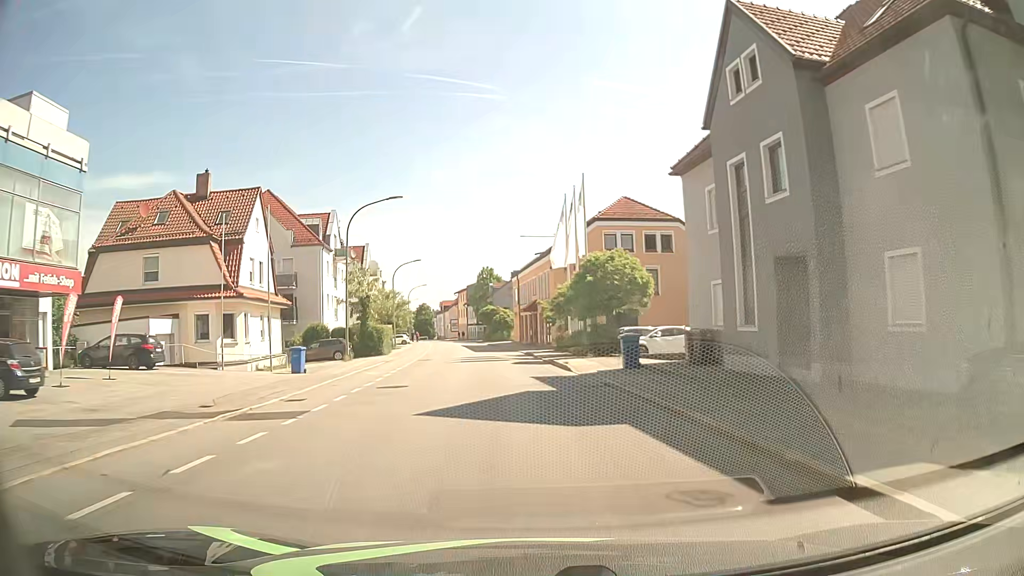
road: tertiary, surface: asphalt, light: Day
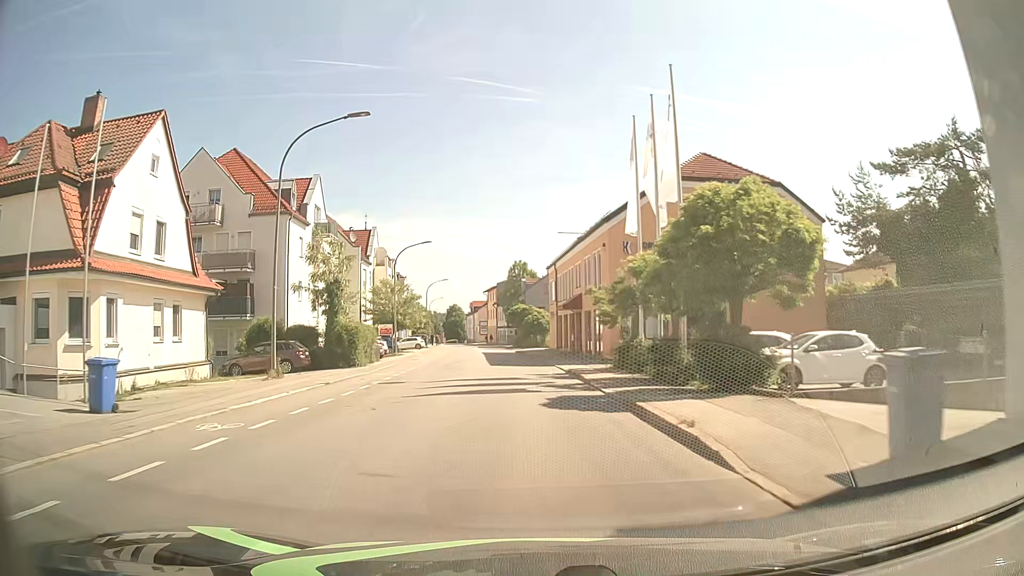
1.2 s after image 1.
(-0.3, +15.1) m; -3°
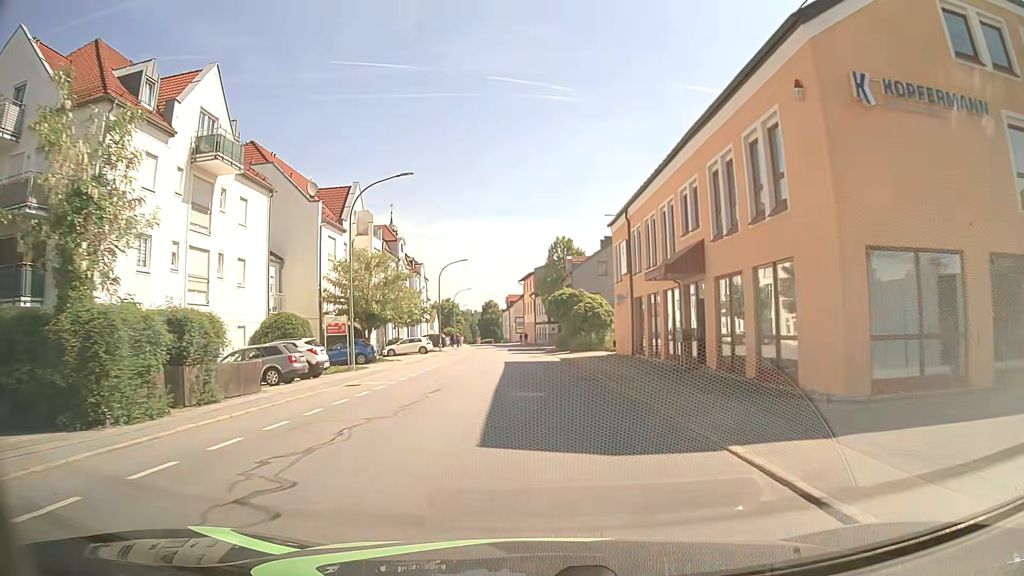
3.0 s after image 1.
(-0.8, +22.3) m; -4°
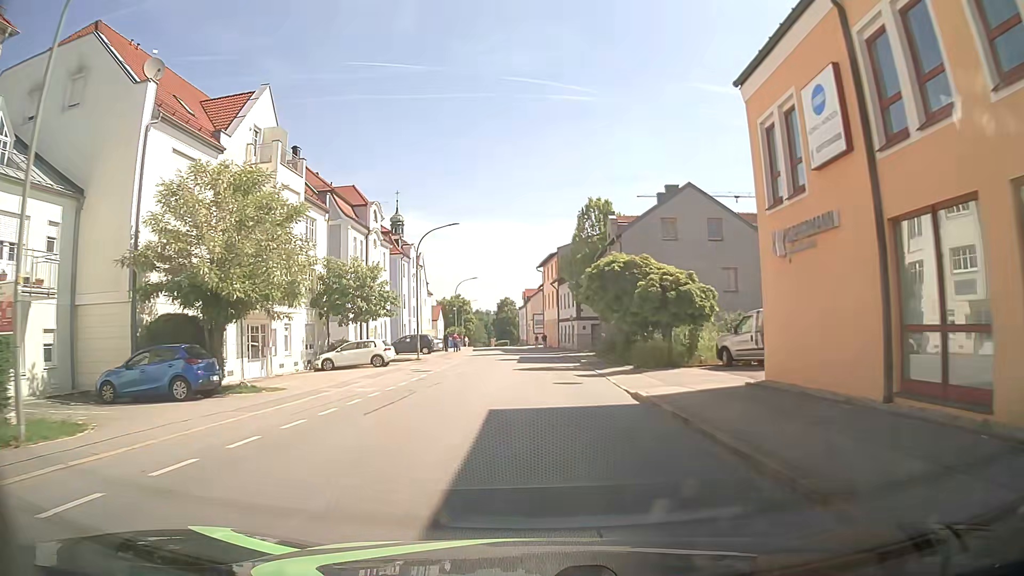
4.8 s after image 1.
(-0.3, +21.9) m; -2°
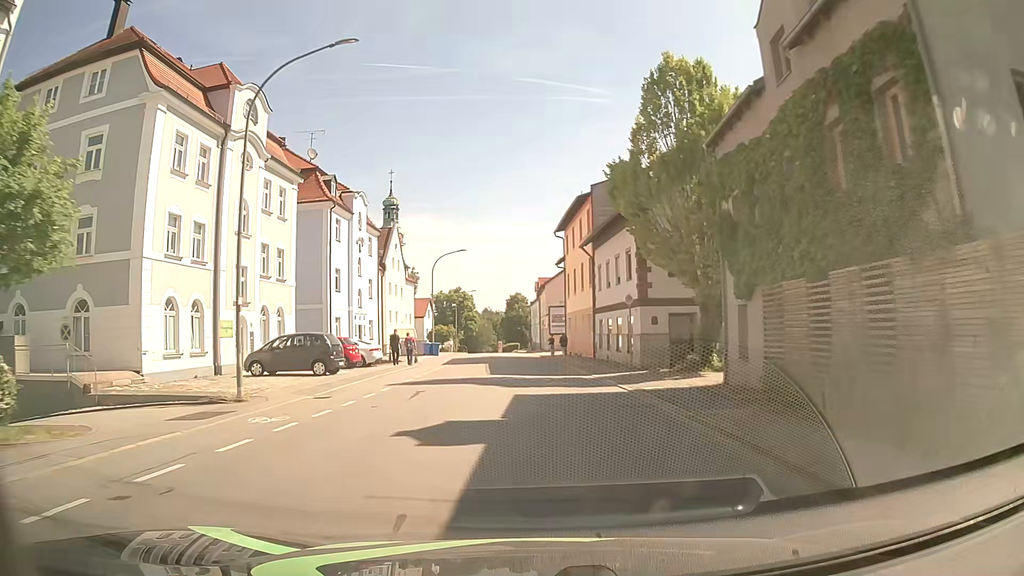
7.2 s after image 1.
(-0.2, +28.7) m; -2°
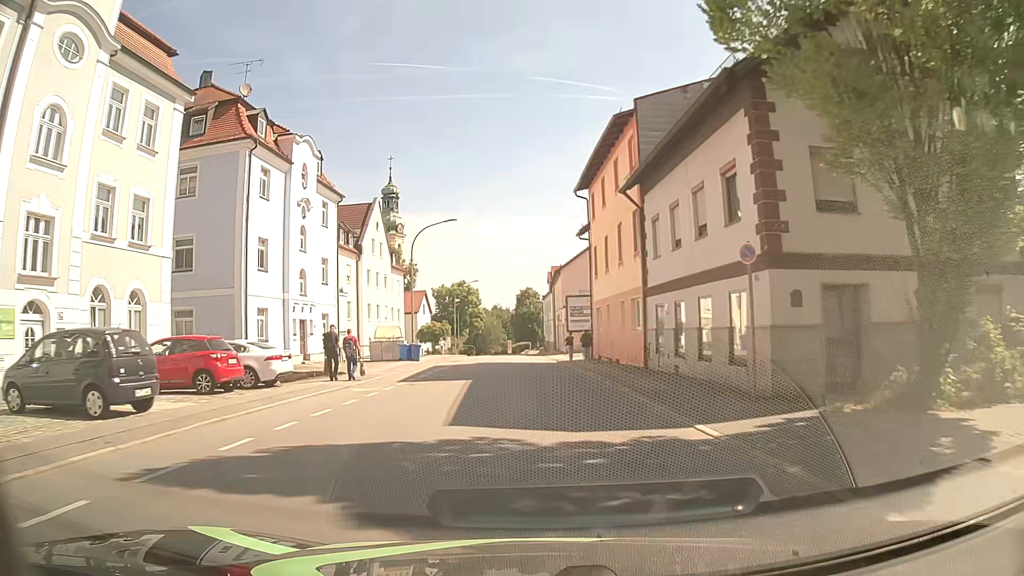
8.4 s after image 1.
(0.0, +14.4) m; -1°
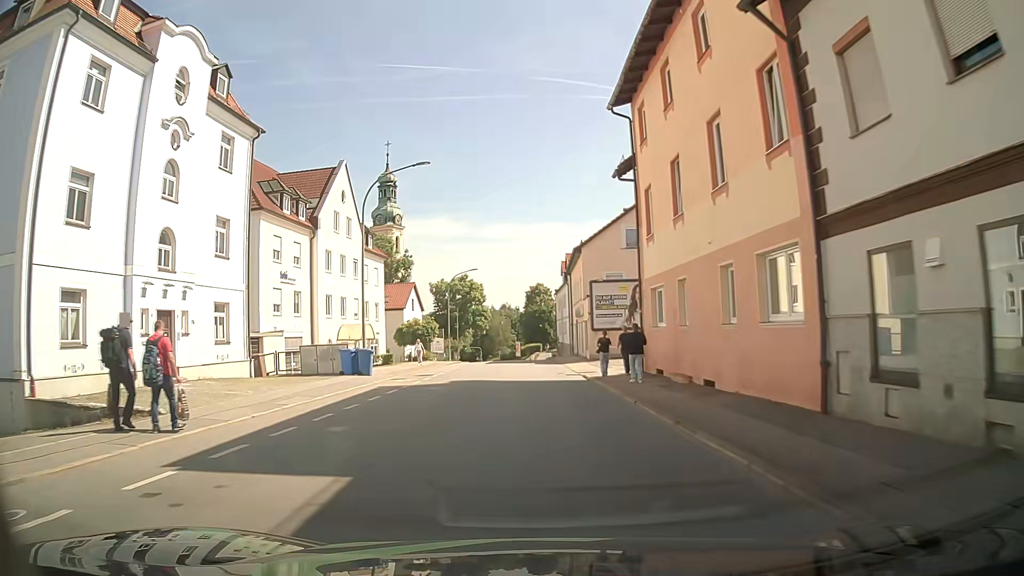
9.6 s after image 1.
(-0.1, +14.5) m; -1°
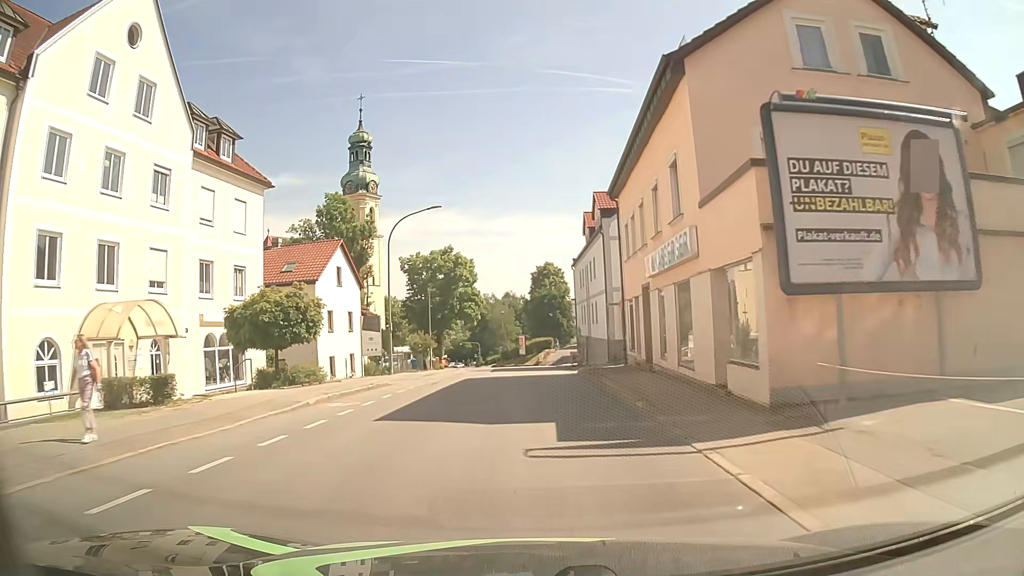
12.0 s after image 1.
(-0.3, +29.0) m; -1°
(0, +10) (0, +20) (0, +30) (0, +40) (-1, +50) (-1, +60) (-2, +70) (-3, +80) (-5, +90) (-7, +100) m
